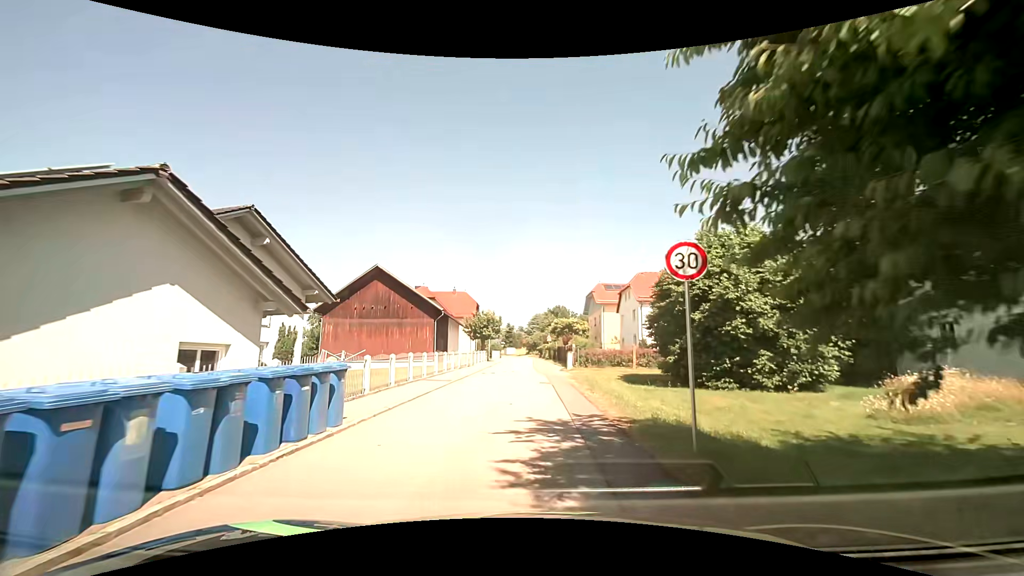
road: residential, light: Day
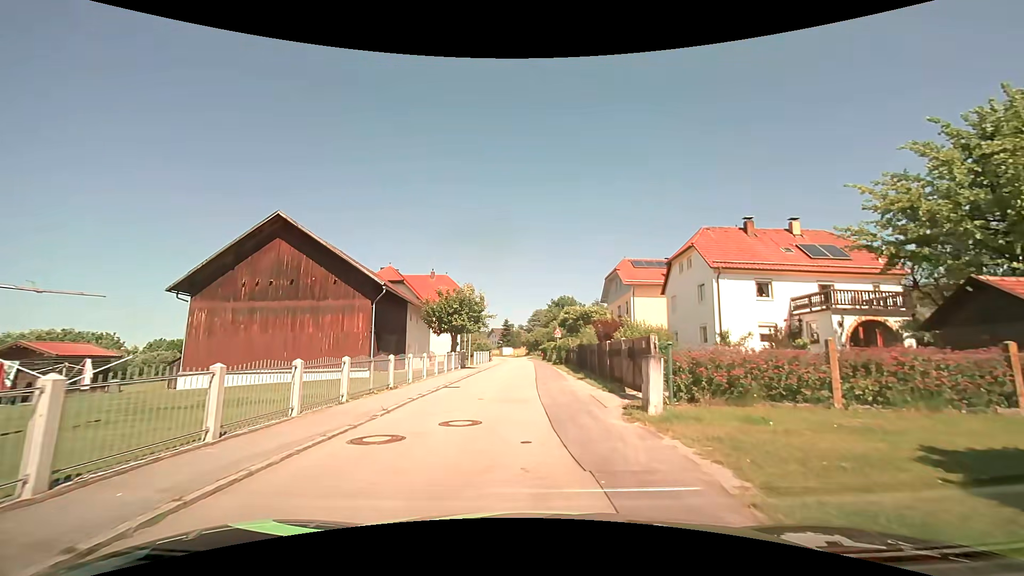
(-0.3, +20.5) m; -1°
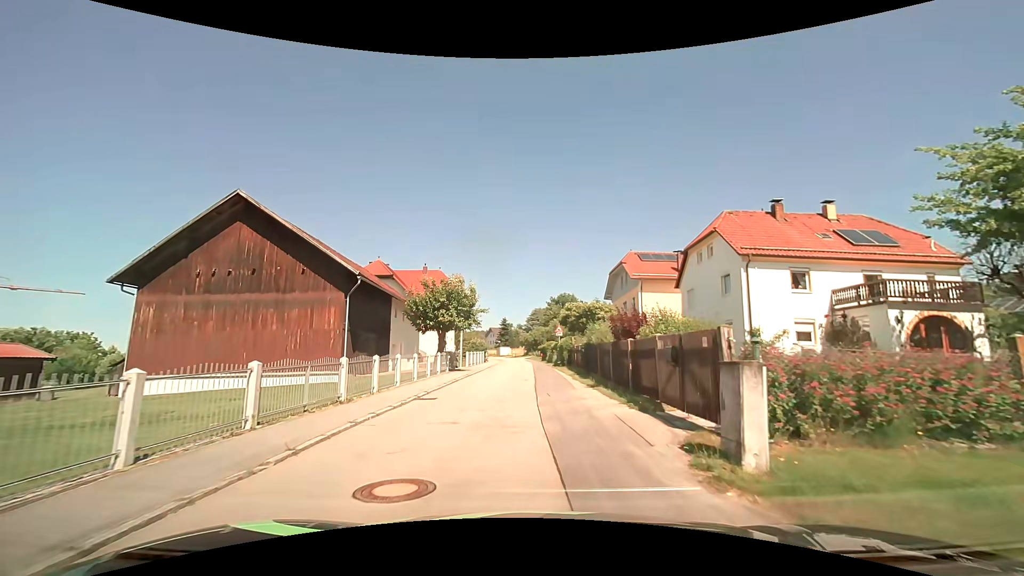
(0.0, +4.2) m; -1°
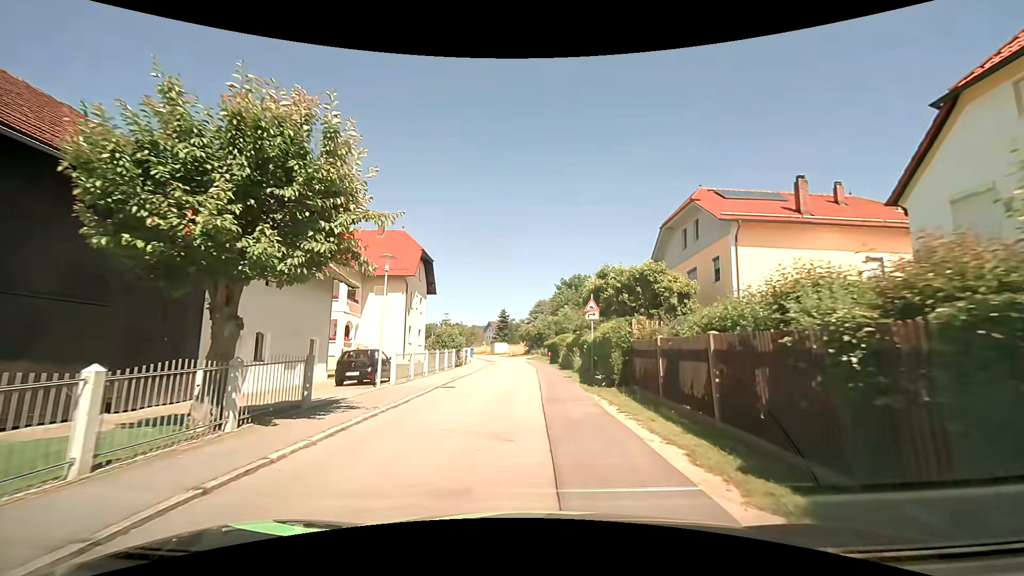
(+0.1, +20.8) m; +1°
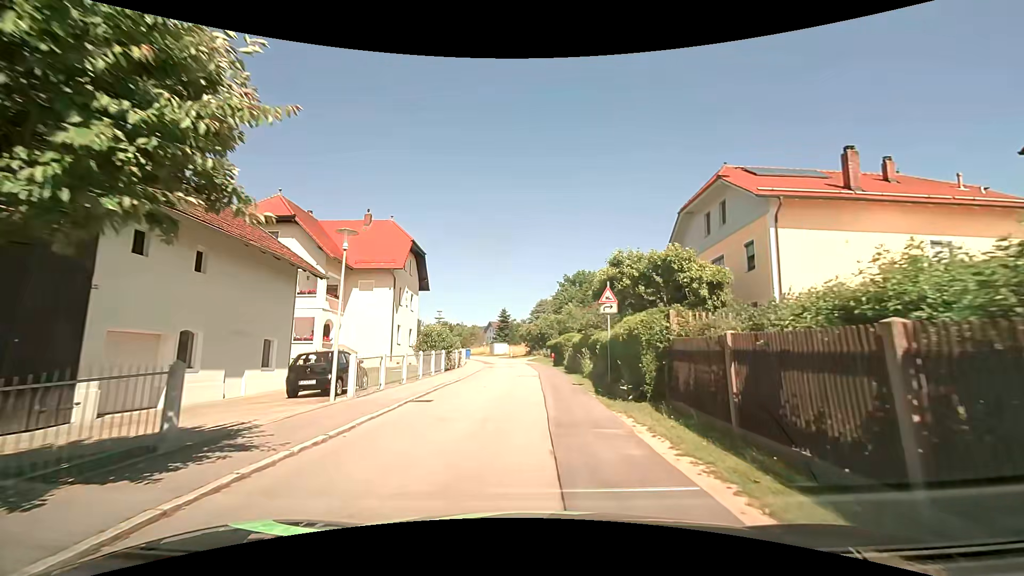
(0.0, +4.0) m; 0°
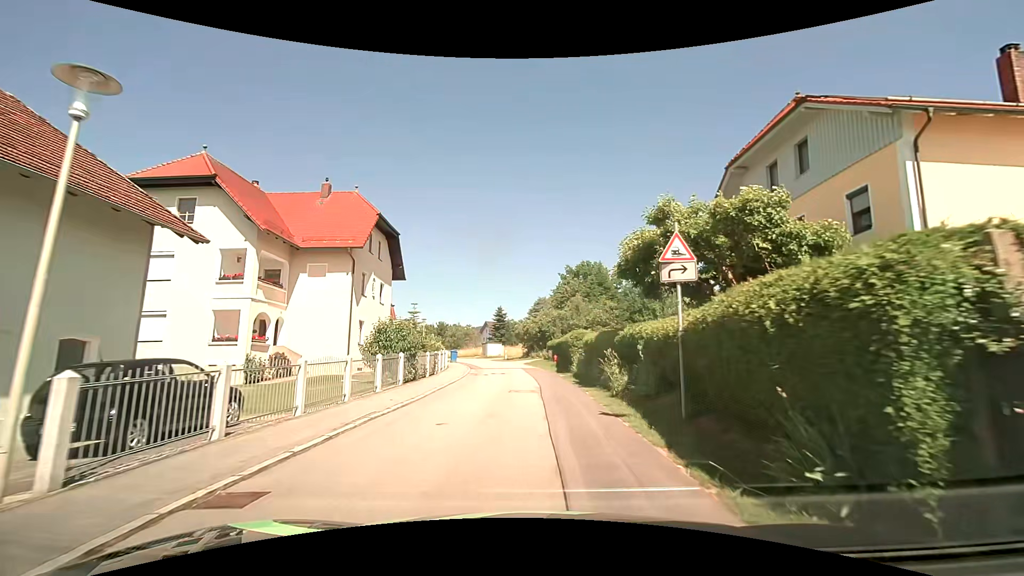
(0.0, +8.0) m; 0°
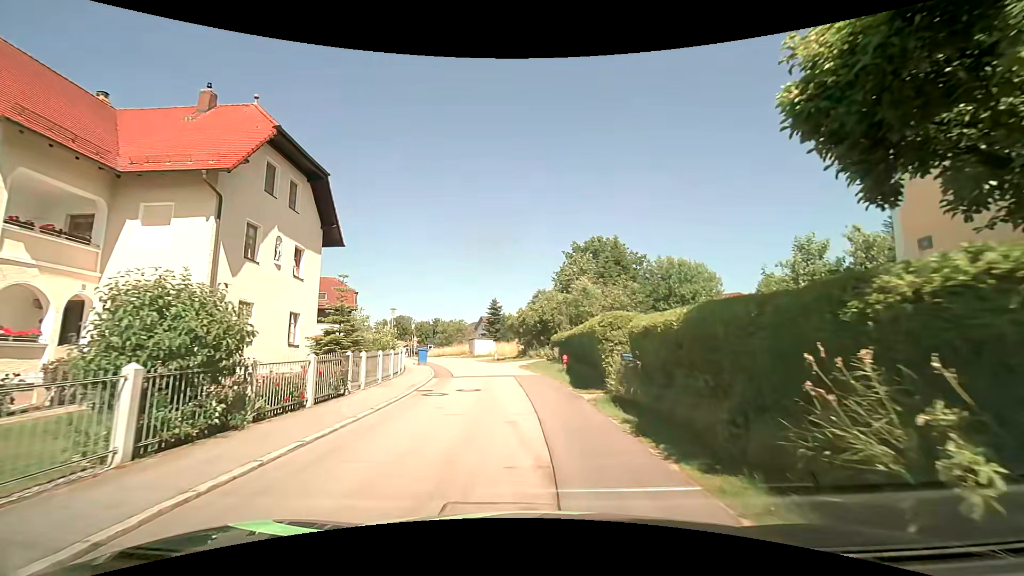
(+0.1, +12.1) m; 0°
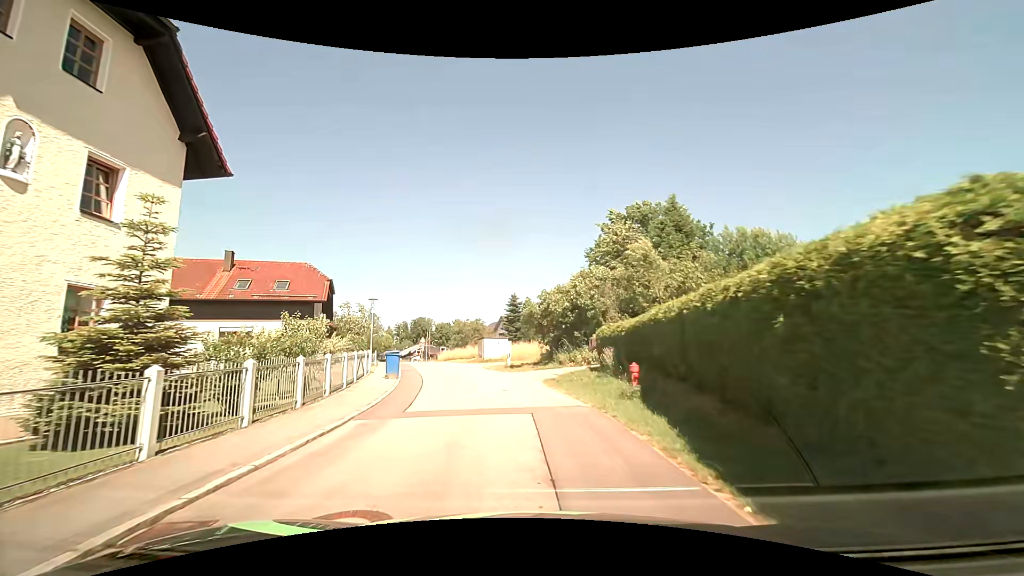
(-0.2, +11.6) m; -2°
(0, +10) (-2, +20) (-4, +30) (-7, +39) (-10, +49) (-14, +58) (-17, +67) (-20, +77) (-22, +87) (-18, +96) m
